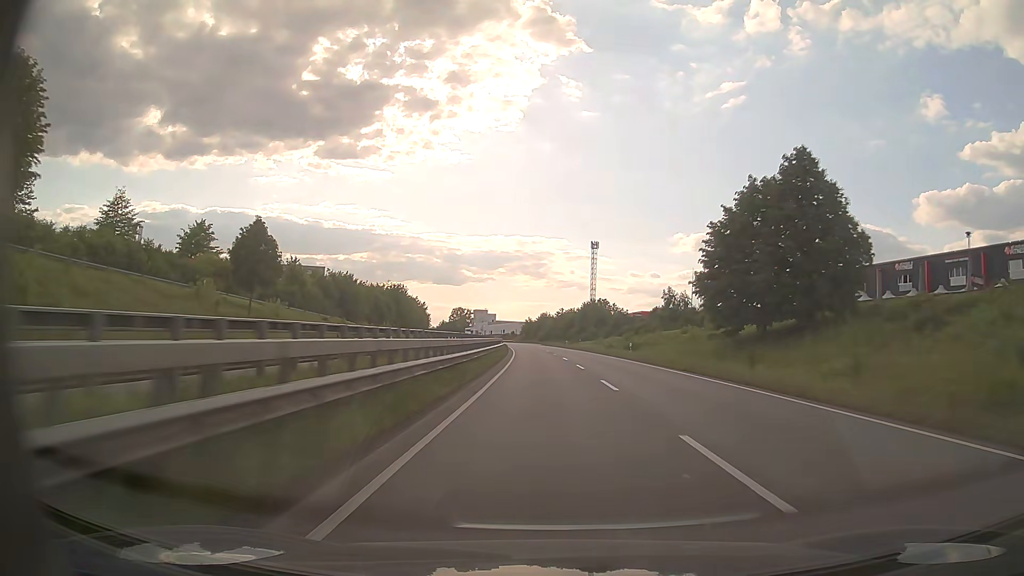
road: trunk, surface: asphalt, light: Day
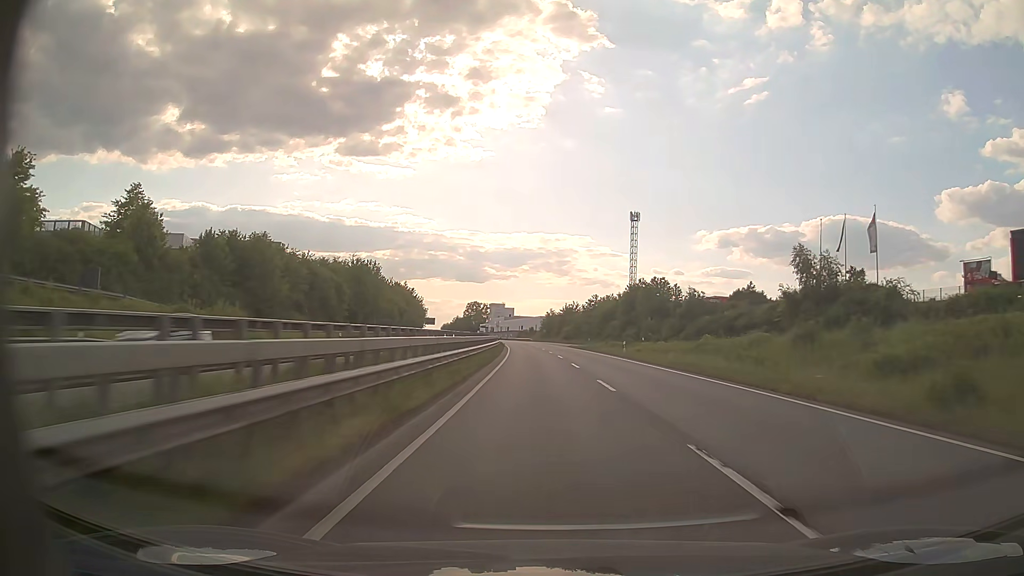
(-1.0, +49.0) m; -2°
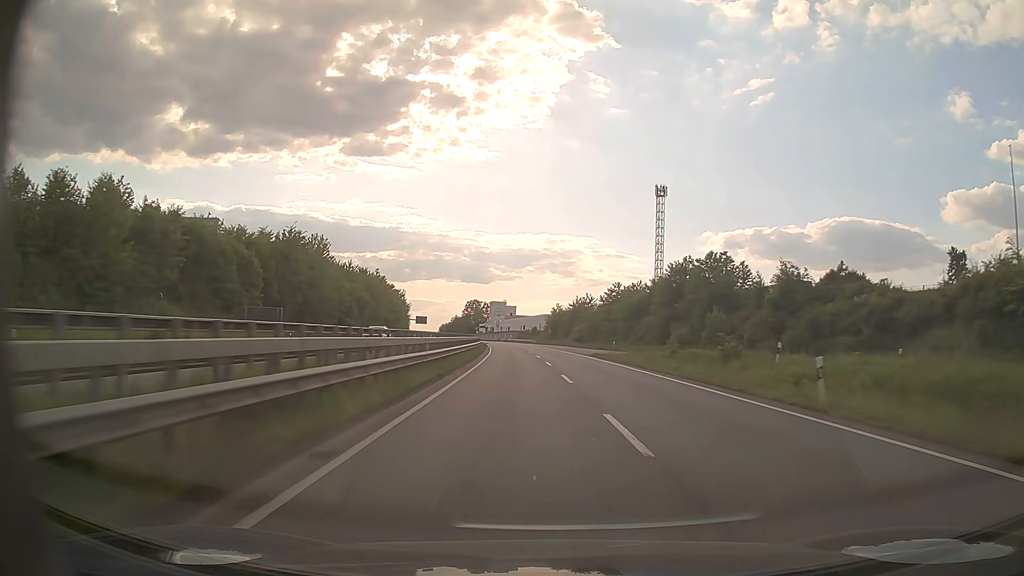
(-0.2, +32.9) m; -1°
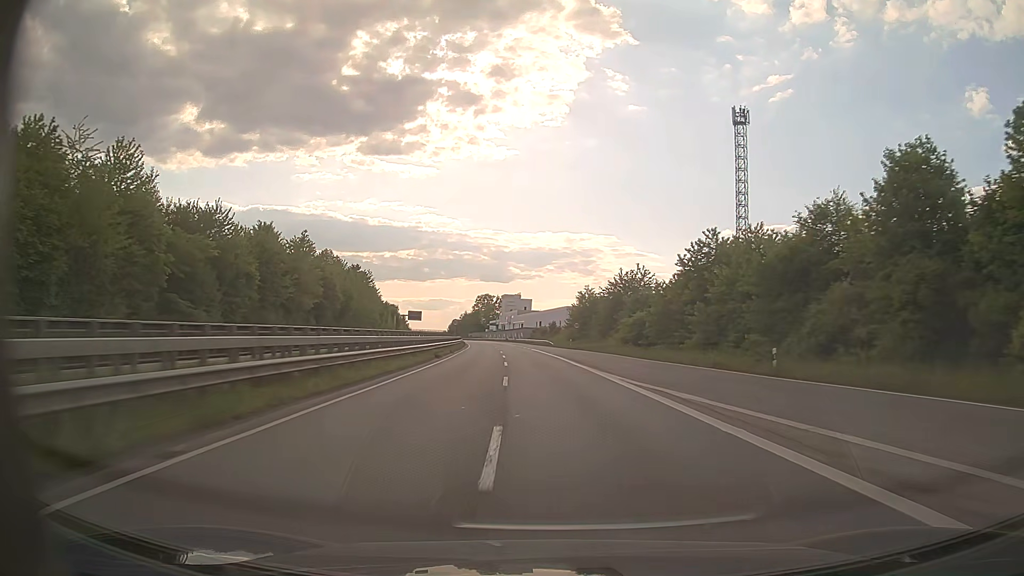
(-0.5, +49.8) m; -2°
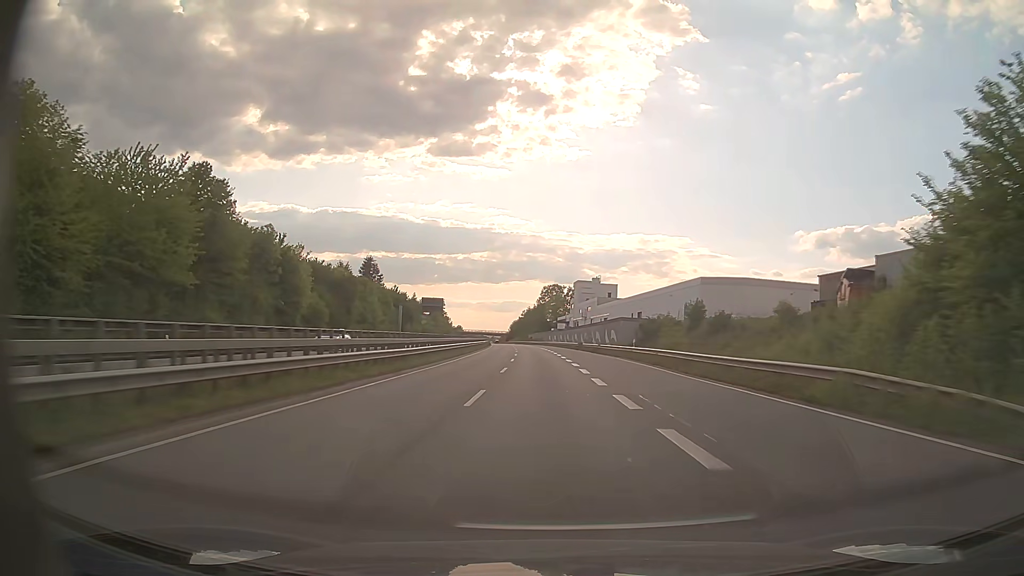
(-4.5, +83.9) m; -6°
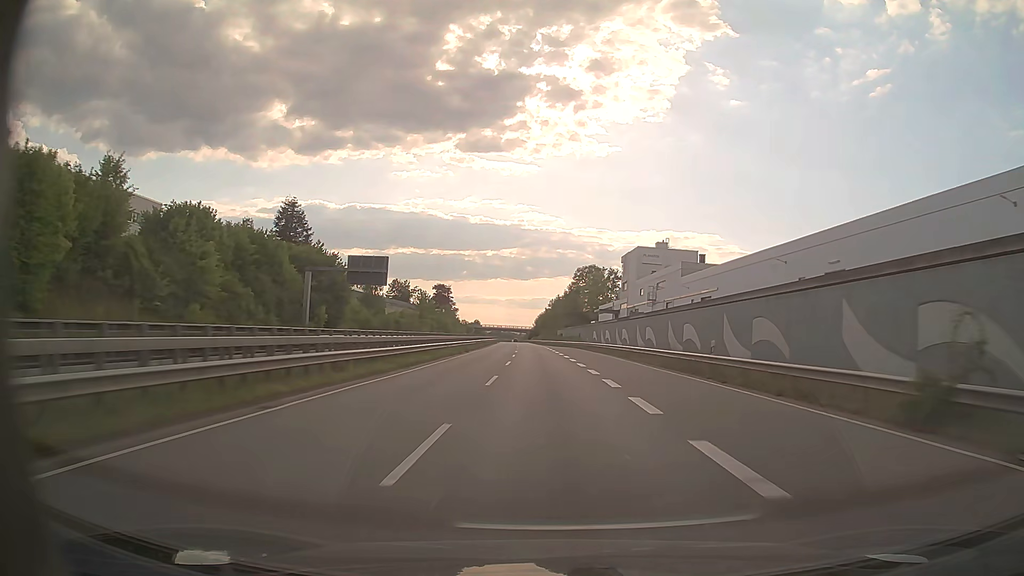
(-1.7, +68.6) m; -3°
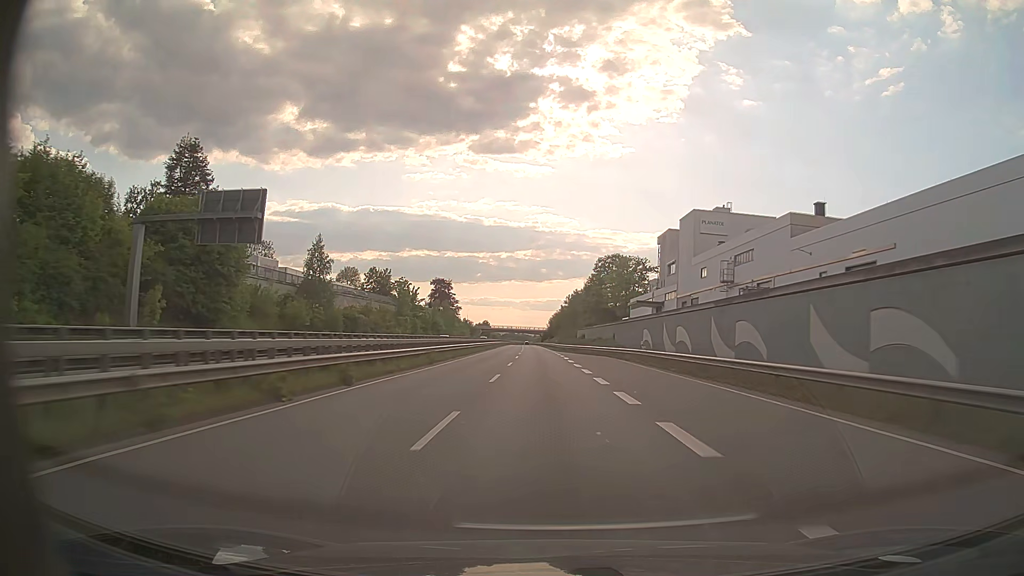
(-0.3, +34.8) m; -1°
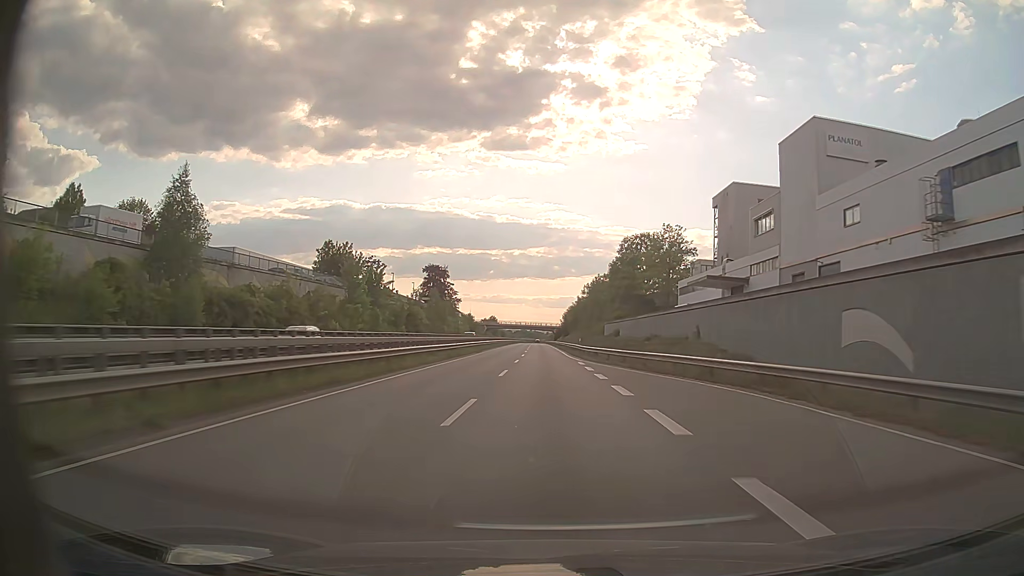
(-0.4, +35.1) m; -1°
(0, +10) (0, +20) (0, +30) (0, +40) (0, +50) (-1, +60) (-1, +70) (-1, +80) (-1, +90) (-1, +100) m
